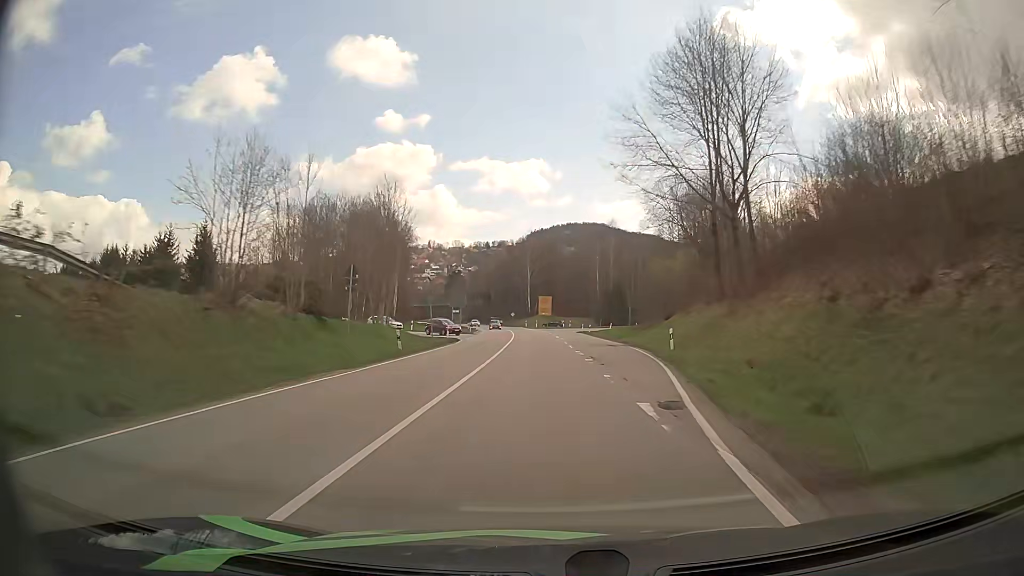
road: secondary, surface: asphalt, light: Day
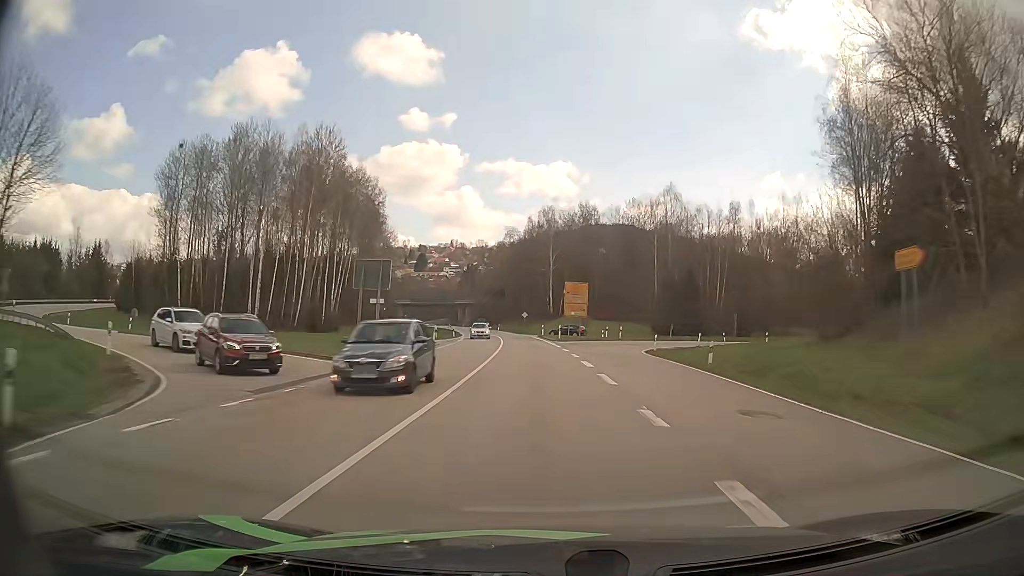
(-0.6, +47.3) m; -2°
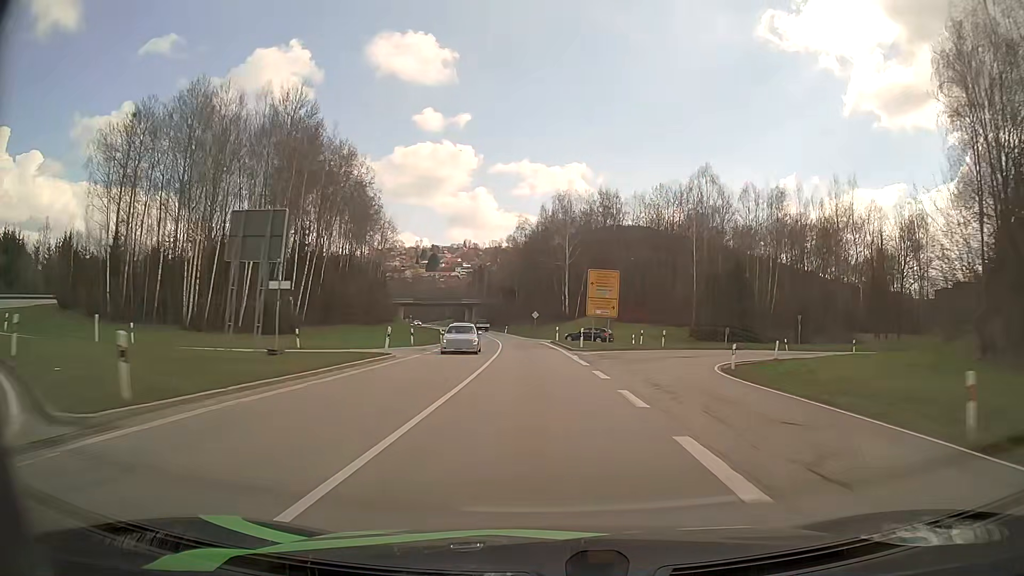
(-0.1, +15.9) m; -1°
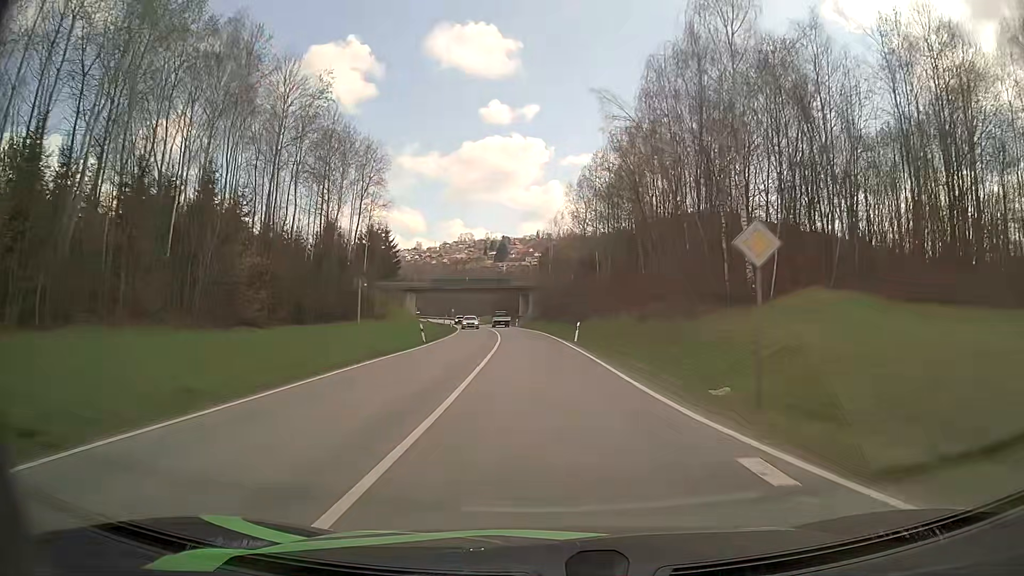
(-3.3, +64.5) m; -6°
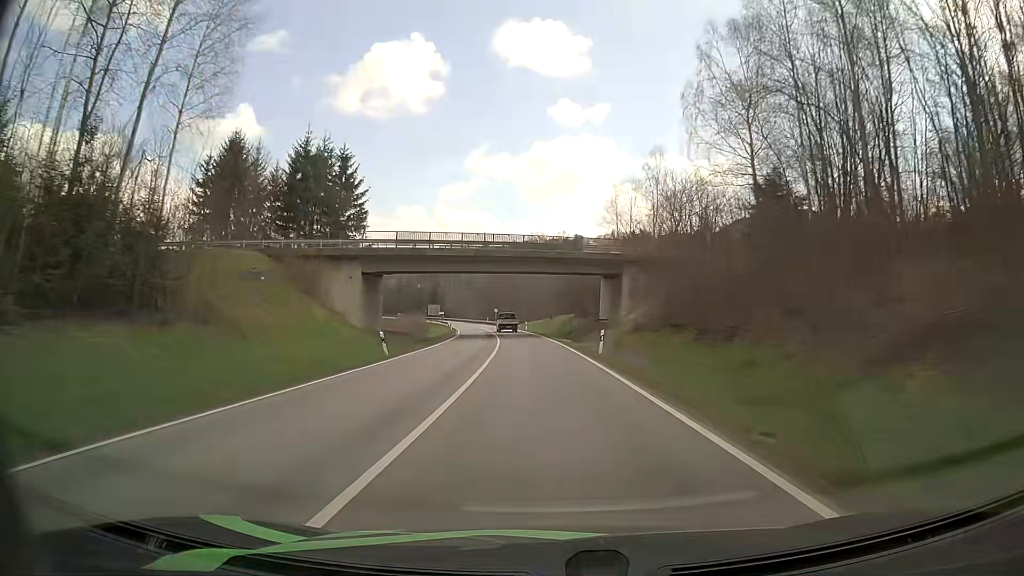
(-3.3, +60.7) m; -6°
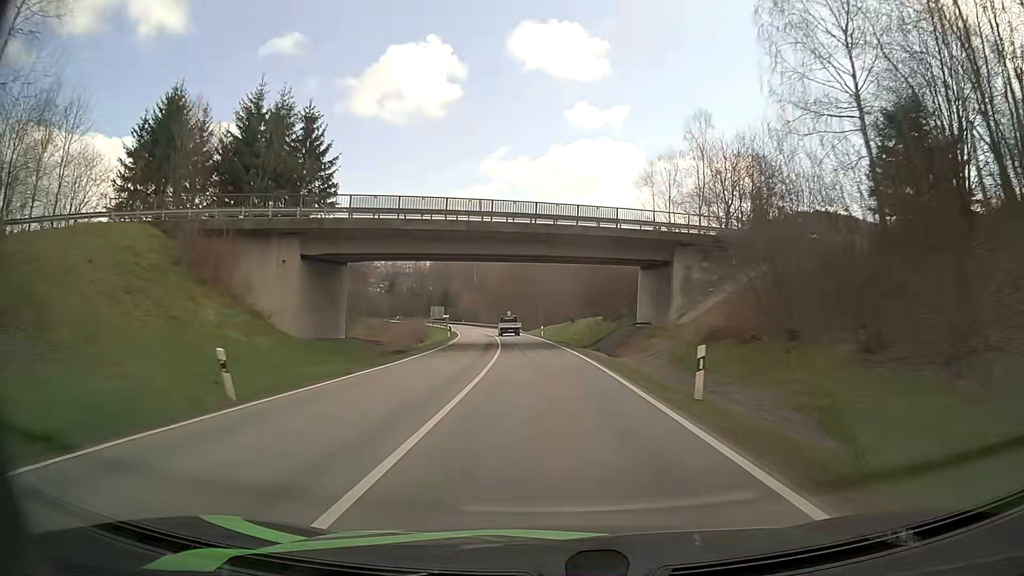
(-0.2, +14.9) m; -2°
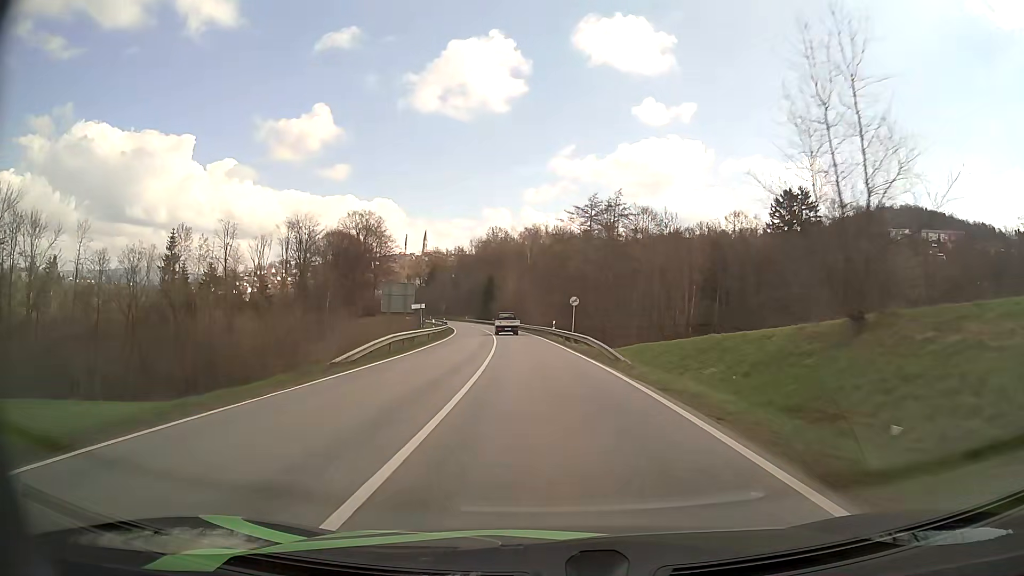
(-2.8, +60.3) m; -6°
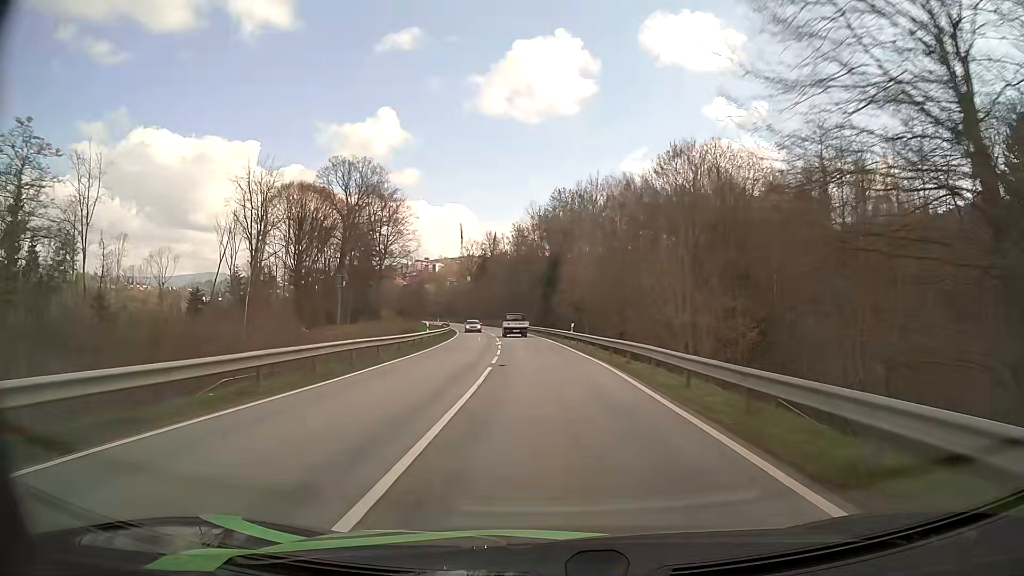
(-3.7, +60.1) m; -6°
(0, +10) (0, +20) (-1, +30) (-1, +40) (-2, +50) (-3, +60) (-4, +70) (-6, +80) (-7, +90) (-9, +99) m
